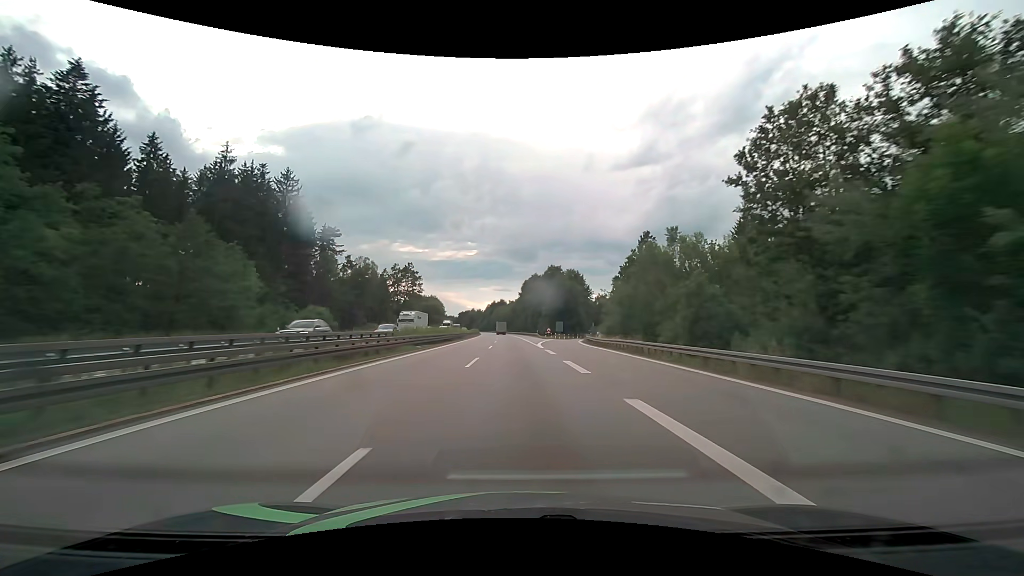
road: motorway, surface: asphalt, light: Day
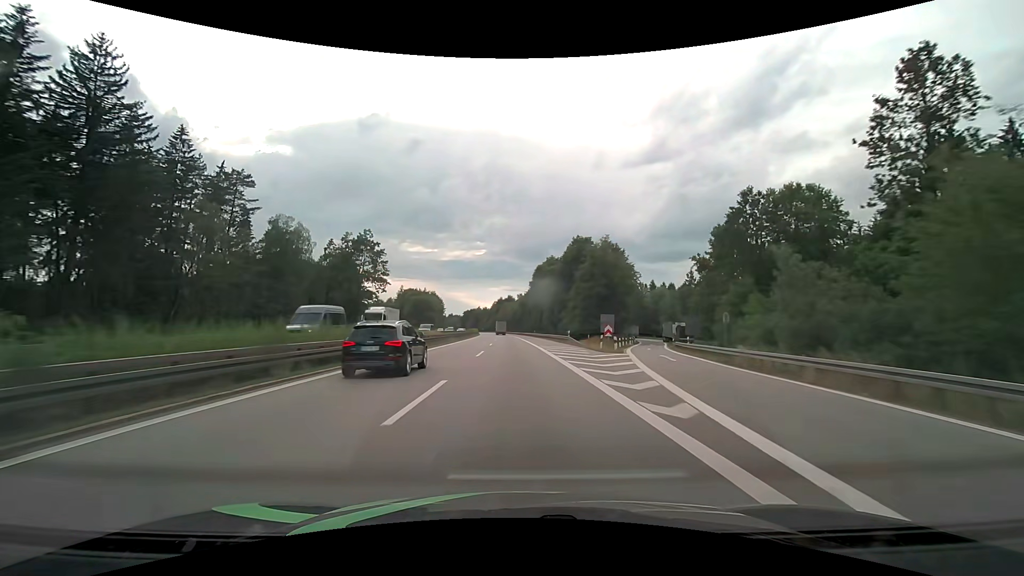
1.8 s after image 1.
(-0.5, +47.4) m; -1°
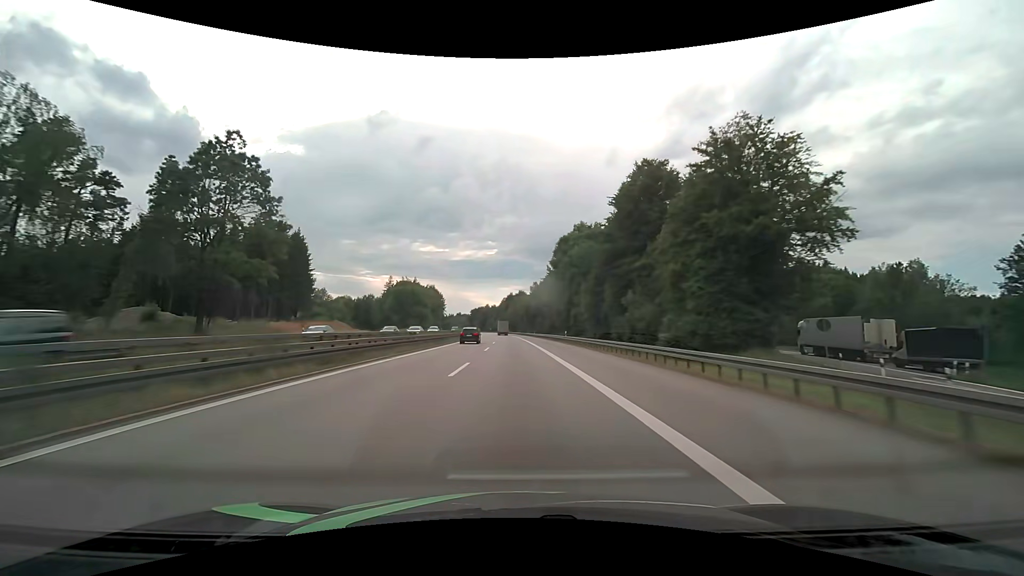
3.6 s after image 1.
(-0.6, +47.4) m; -1°
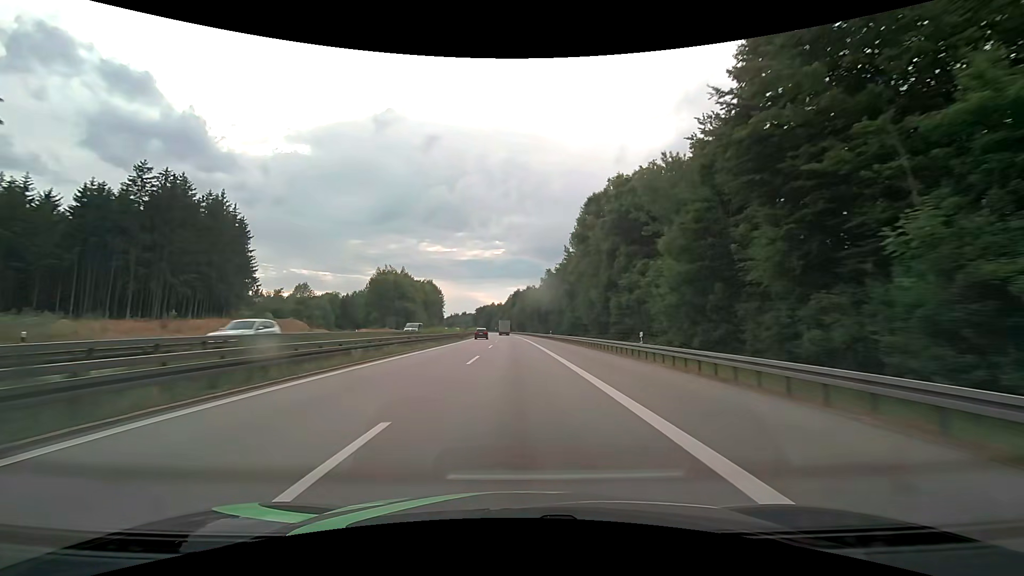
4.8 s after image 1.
(-0.2, +31.6) m; -1°
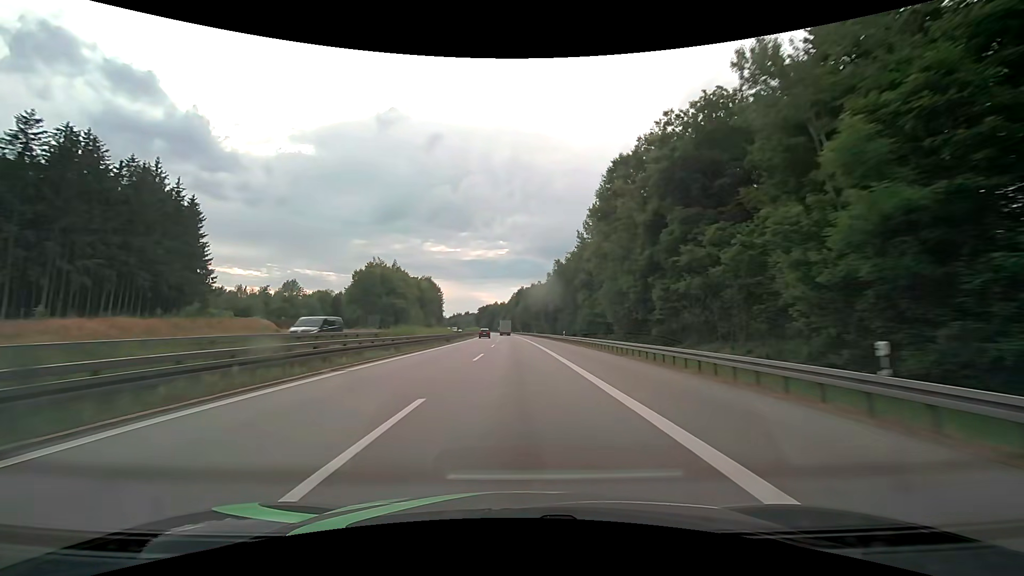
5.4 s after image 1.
(-0.1, +15.8) m; 0°
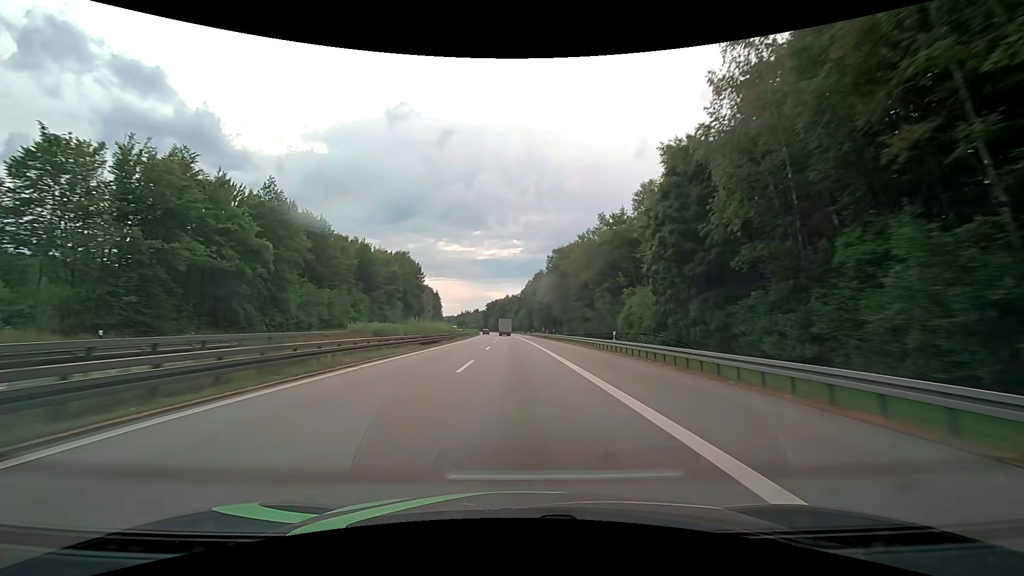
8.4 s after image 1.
(-1.2, +79.2) m; -2°
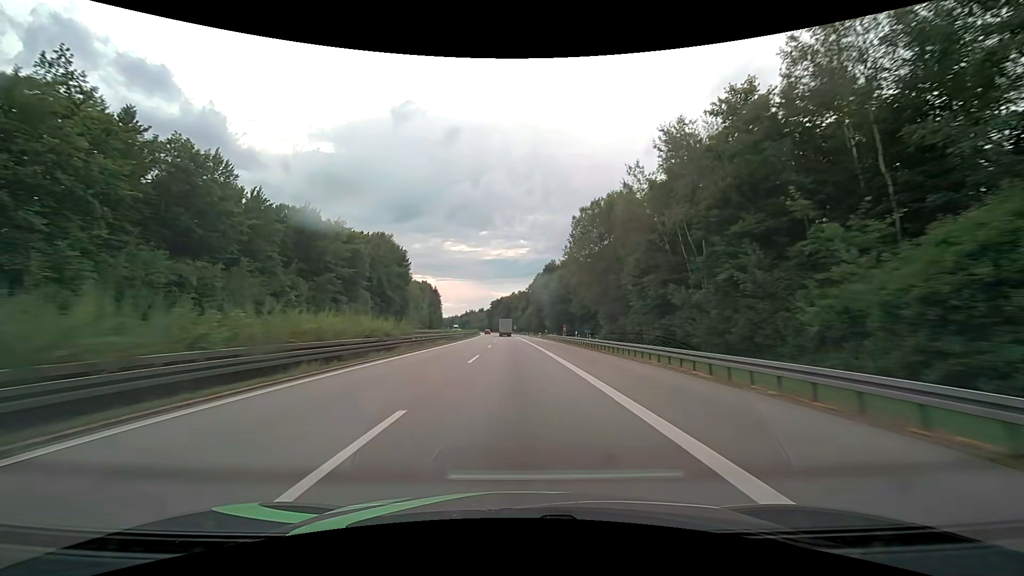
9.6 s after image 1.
(-0.3, +31.7) m; -1°
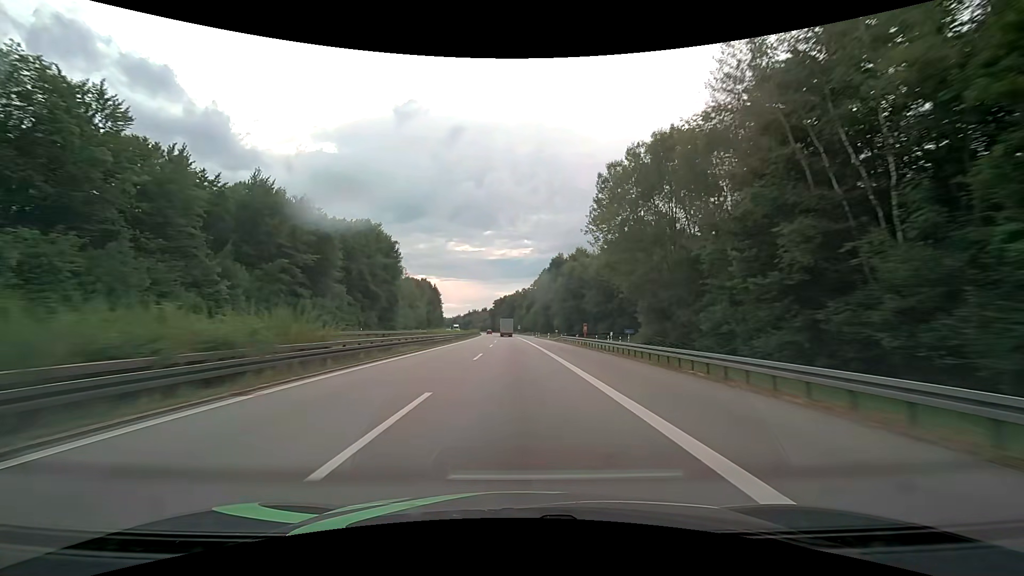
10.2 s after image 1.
(0.0, +15.9) m; 0°
(0, +10) (0, +20) (0, +30) (0, +40) (-1, +50) (-1, +60) (-1, +70) (-2, +80) (-2, +90) (-2, +100) m
